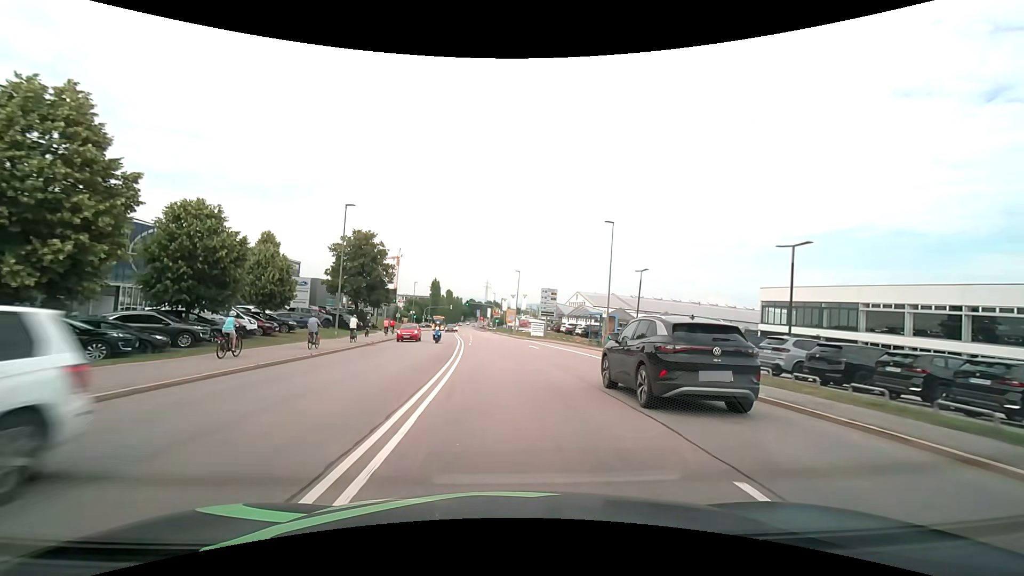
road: secondary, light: Day
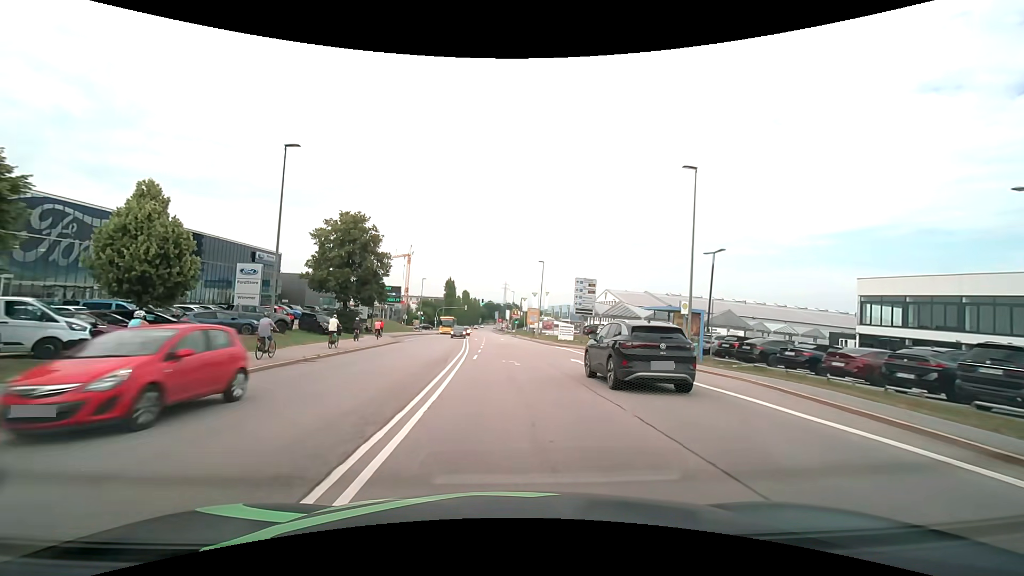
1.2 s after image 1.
(-0.2, +13.9) m; -2°
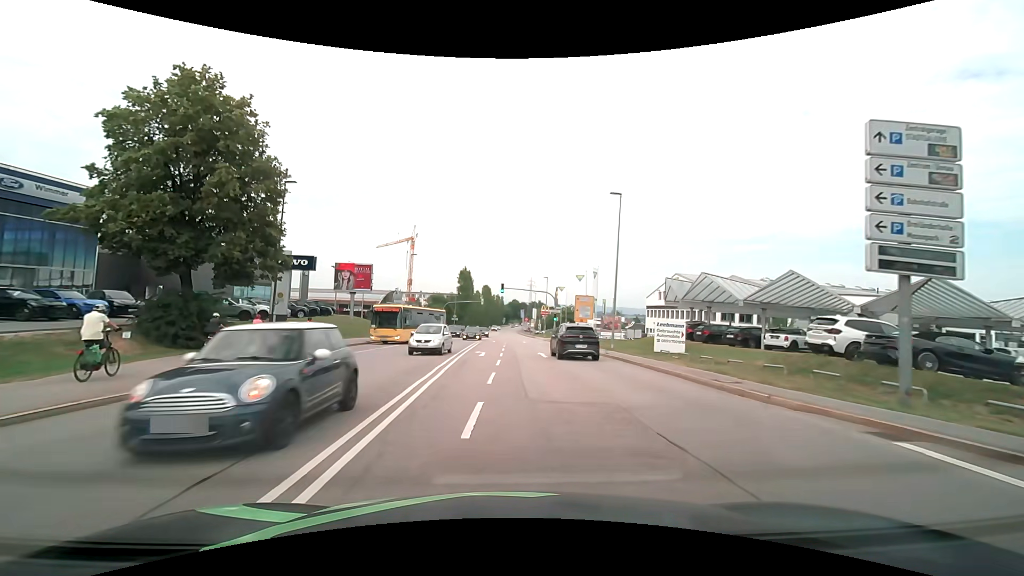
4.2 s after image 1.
(-0.9, +33.3) m; -3°
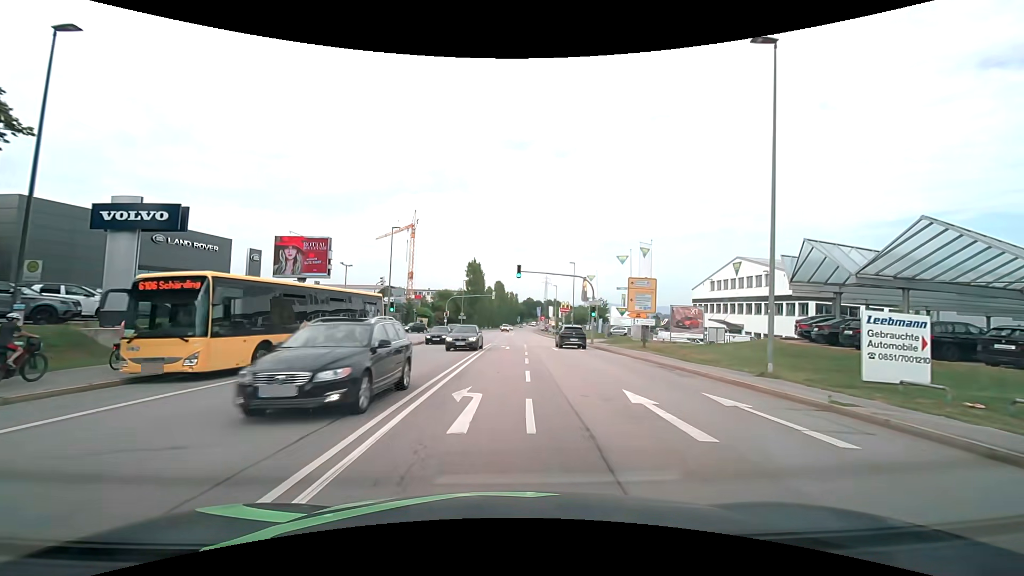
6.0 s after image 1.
(-0.3, +17.3) m; -2°
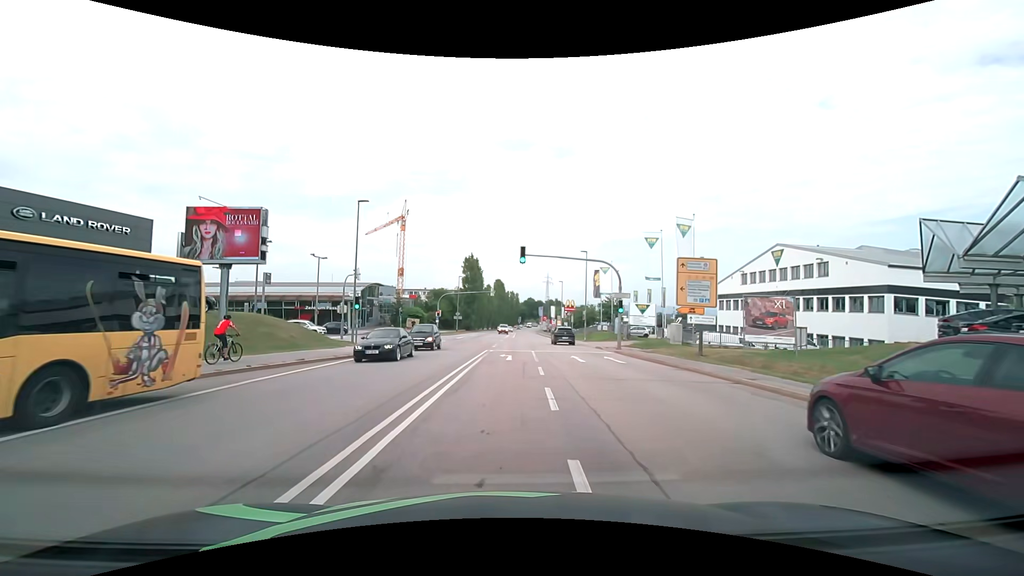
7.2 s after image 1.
(0.0, +10.2) m; 0°
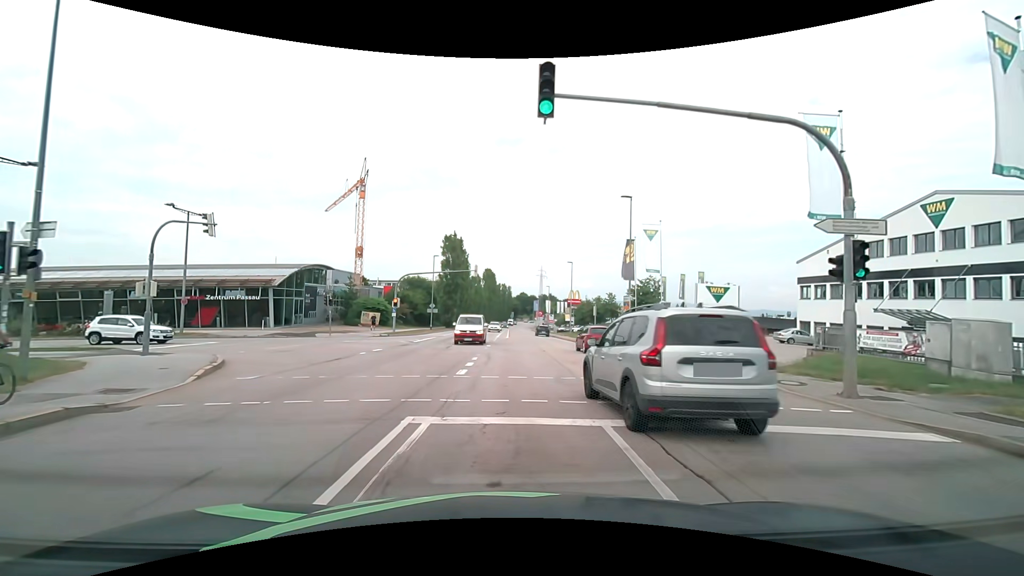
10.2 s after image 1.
(+0.1, +22.9) m; +1°
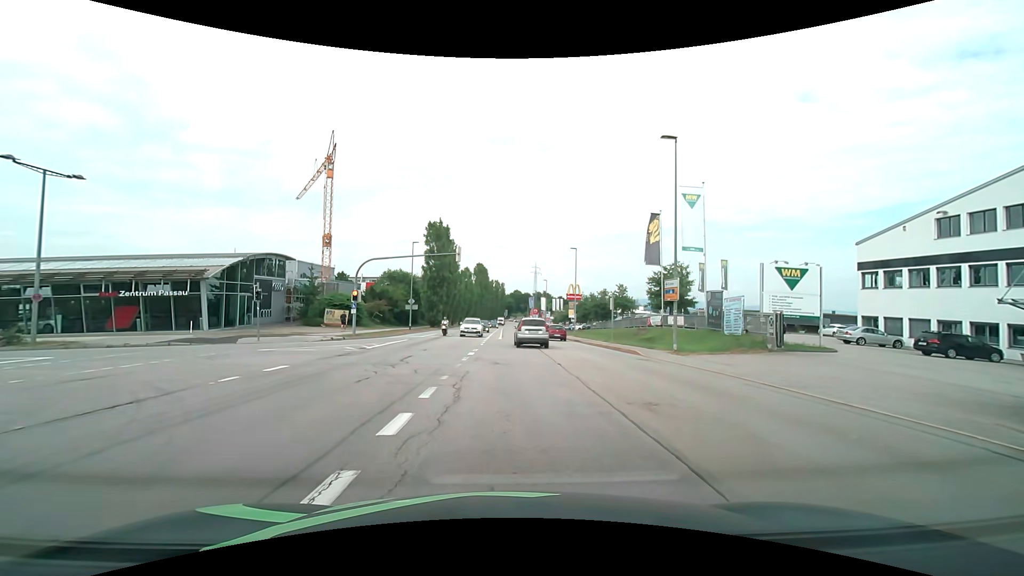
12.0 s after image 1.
(+0.1, +10.3) m; +1°
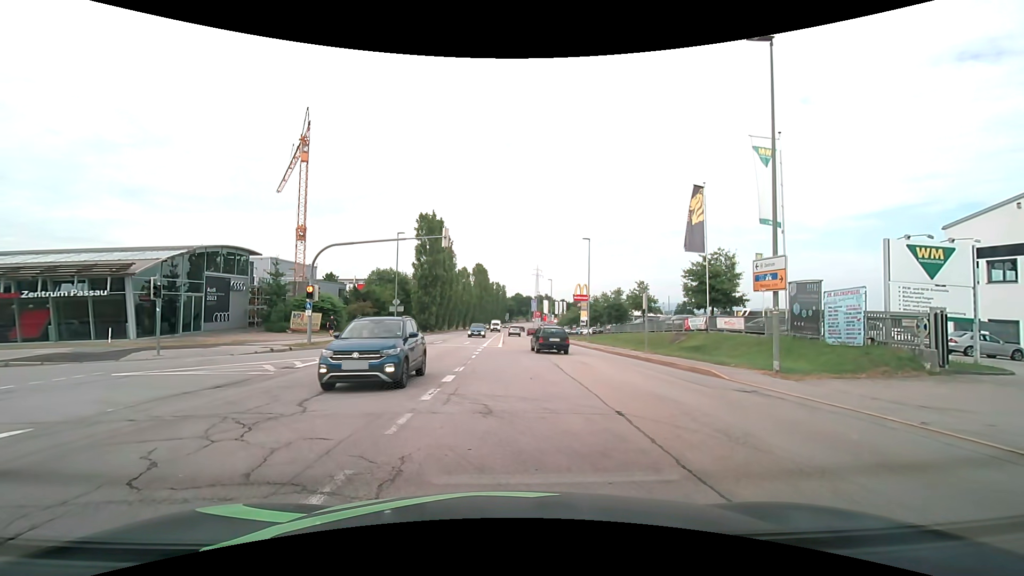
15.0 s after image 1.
(0.0, +8.2) m; 0°
(-3, +9) (-11, +15) (-21, +16) (-31, +16) (-41, +17) (-51, +18) (-61, +19) (-70, +22) (-80, +24) (-90, +27) m
